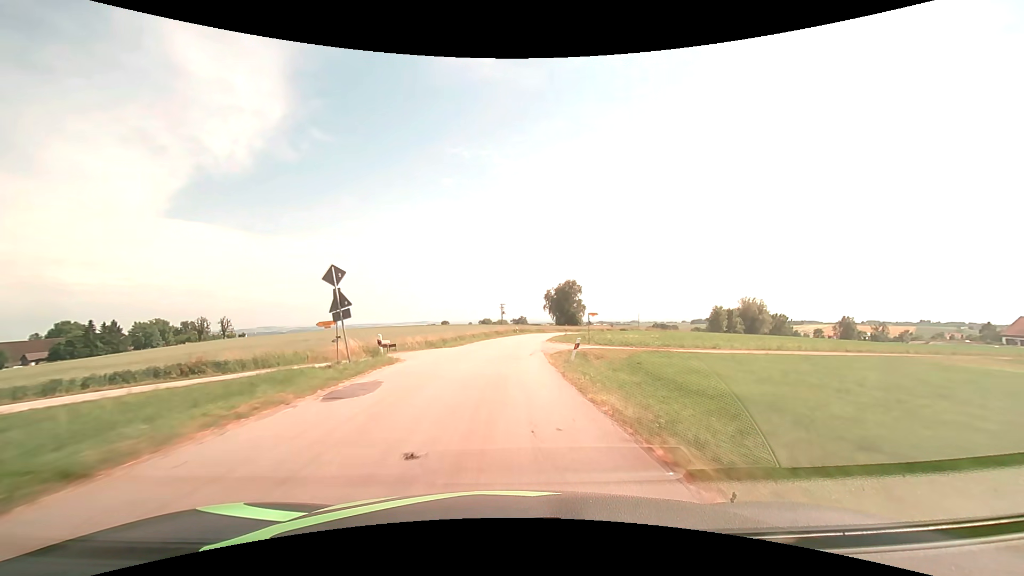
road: tertiary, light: Day
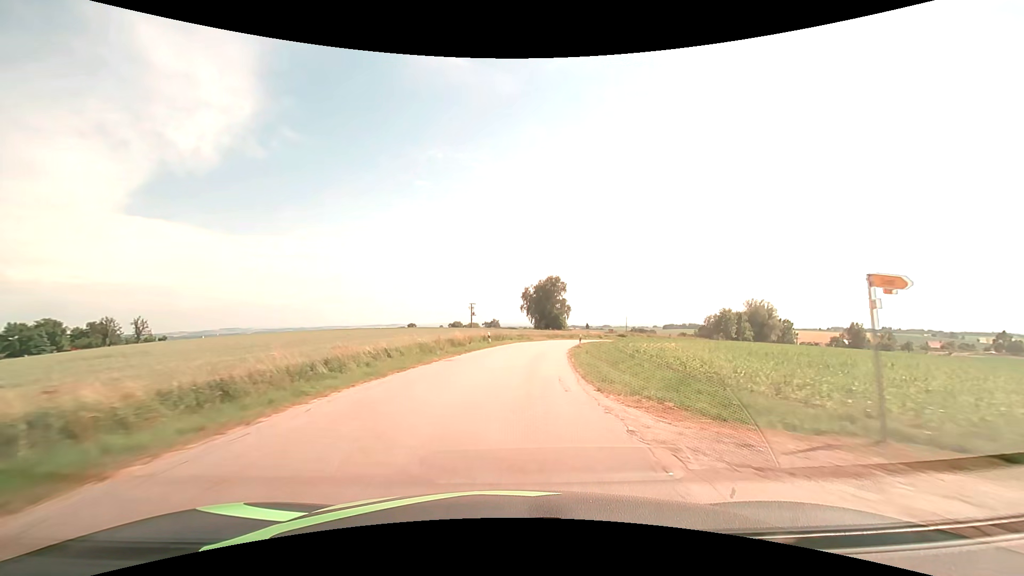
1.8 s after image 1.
(+0.5, +32.1) m; +3°
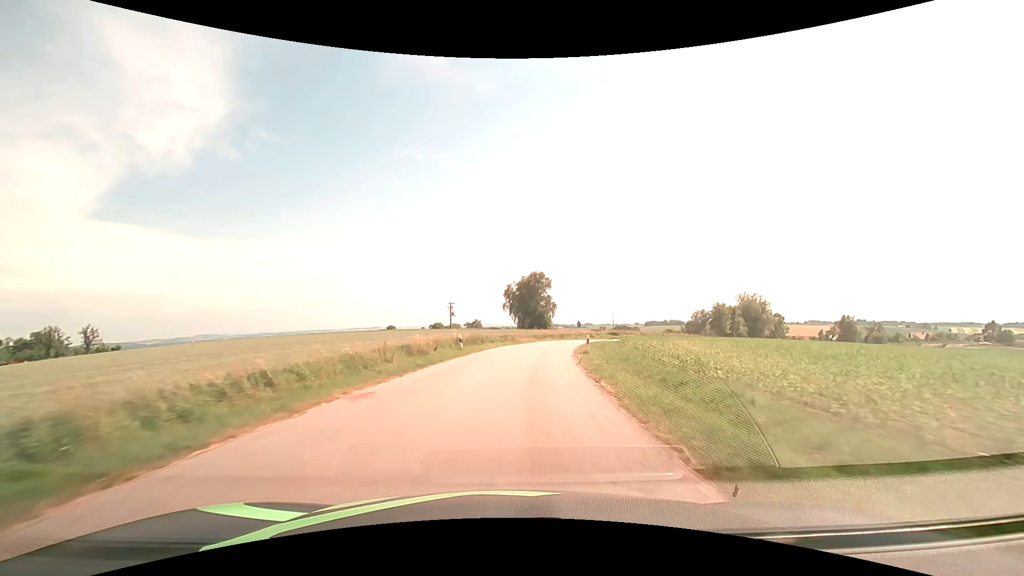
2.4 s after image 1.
(+0.2, +10.7) m; +2°
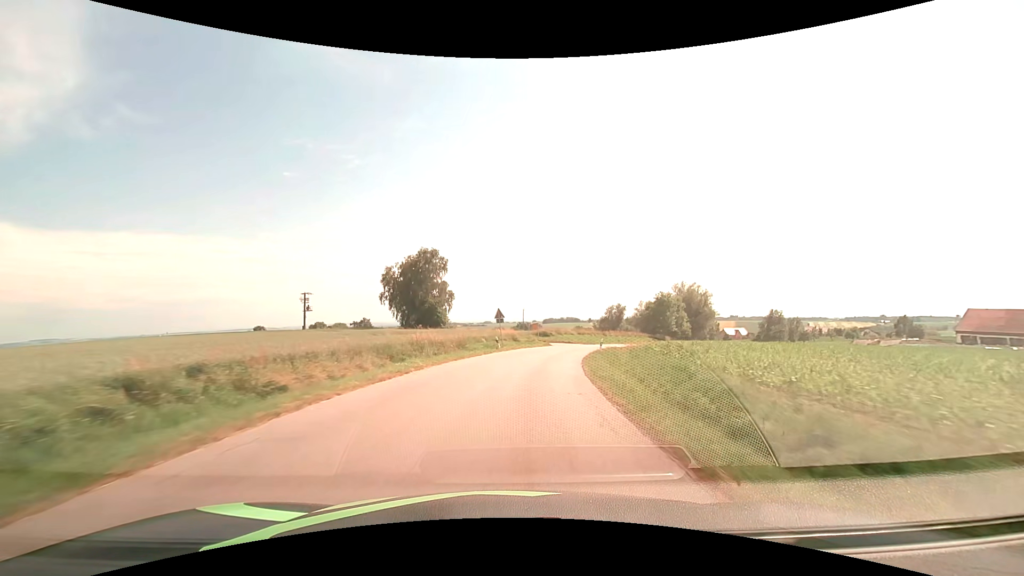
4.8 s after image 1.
(+4.3, +42.6) m; +11°
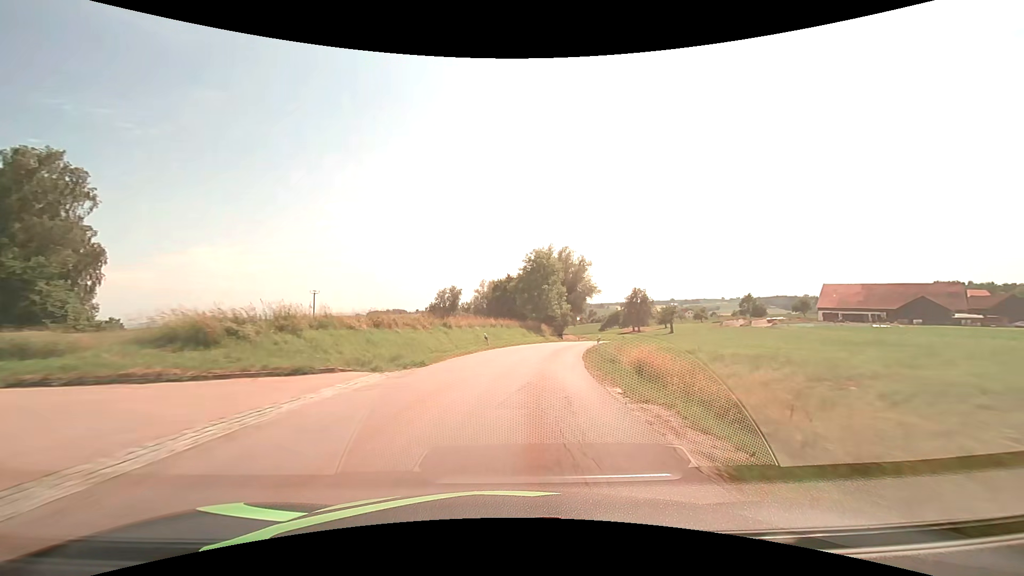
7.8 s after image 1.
(+8.9, +53.1) m; +20°
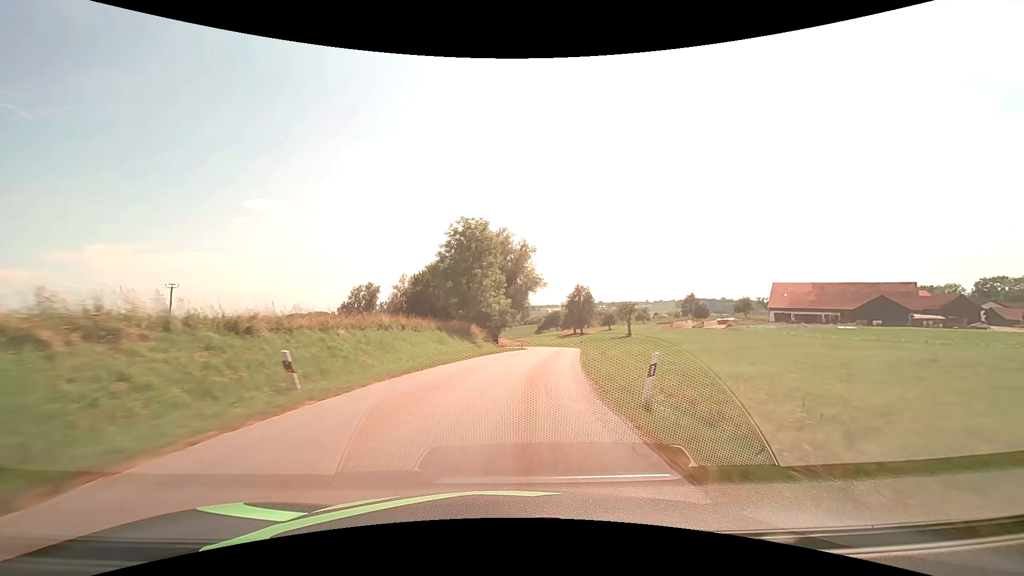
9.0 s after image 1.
(+1.4, +21.6) m; +8°
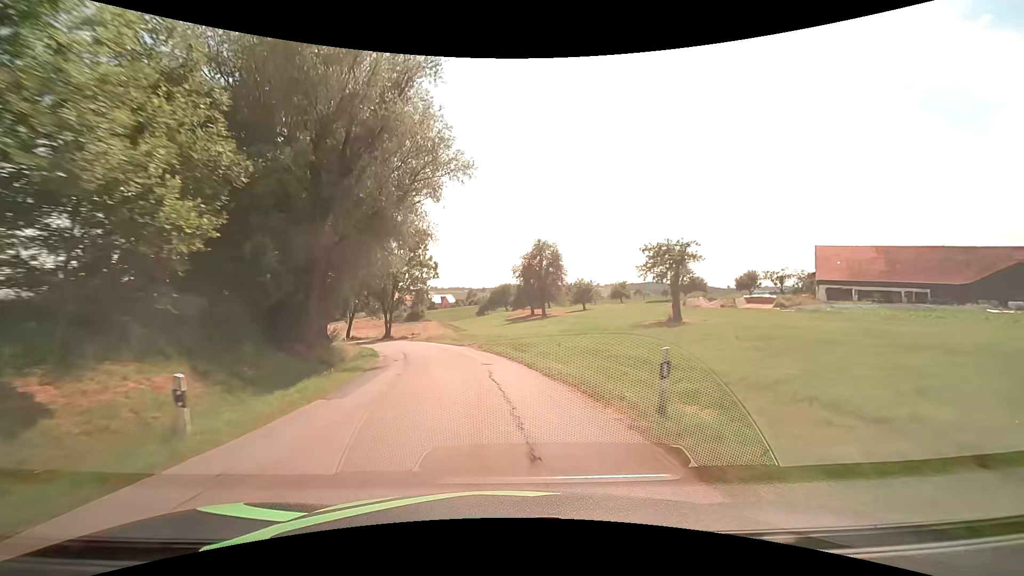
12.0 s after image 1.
(+5.8, +52.1) m; +7°
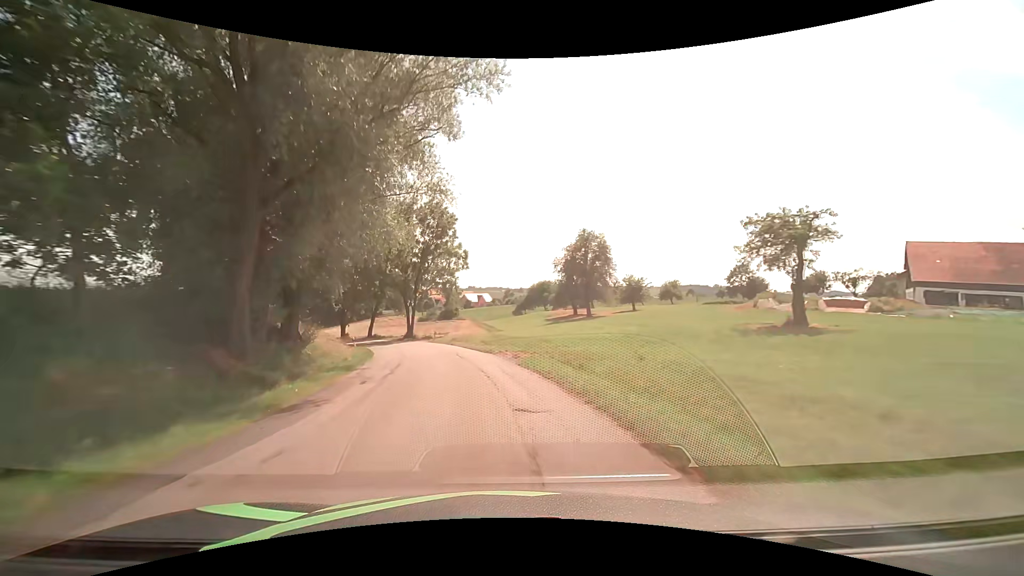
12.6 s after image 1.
(-0.4, +10.1) m; -5°
(0, +10) (-2, +20) (-4, +30) (-7, +39) (-10, +49) (-14, +58) (-19, +67) (-24, +75) (-30, +83) (-36, +91) m
